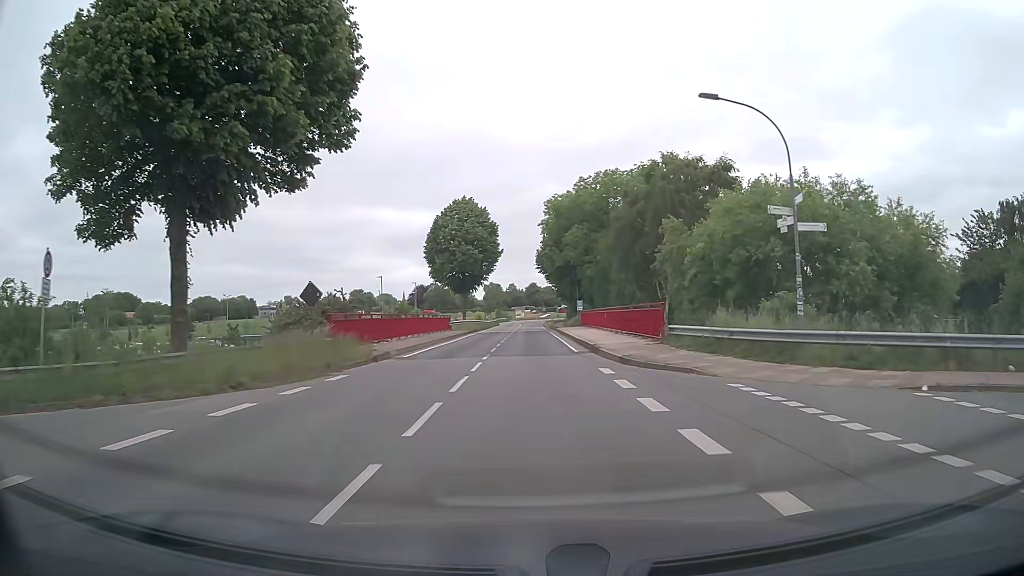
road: tertiary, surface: asphalt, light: Day
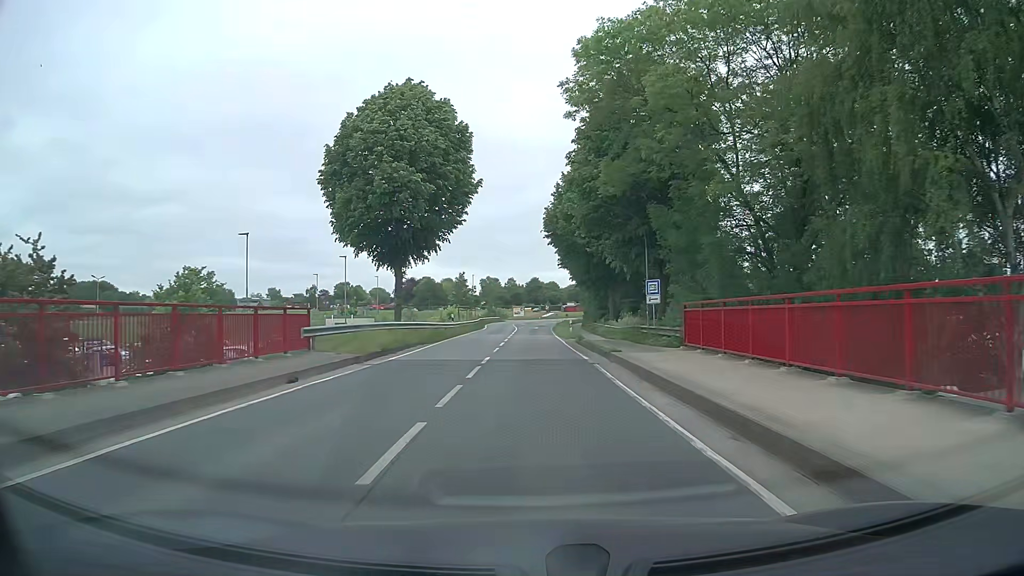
(-0.1, +38.2) m; 0°
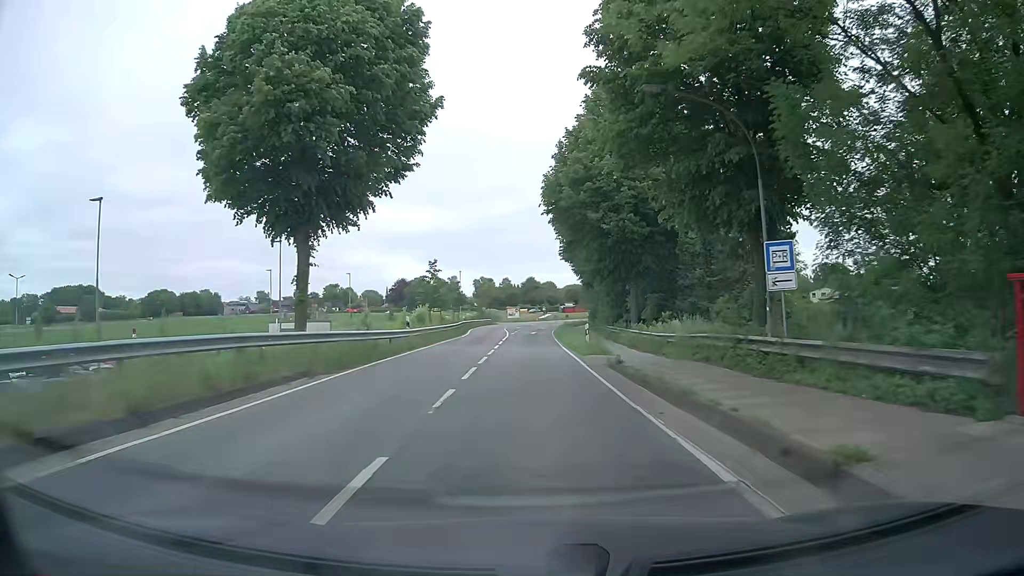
(+0.1, +14.9) m; 0°
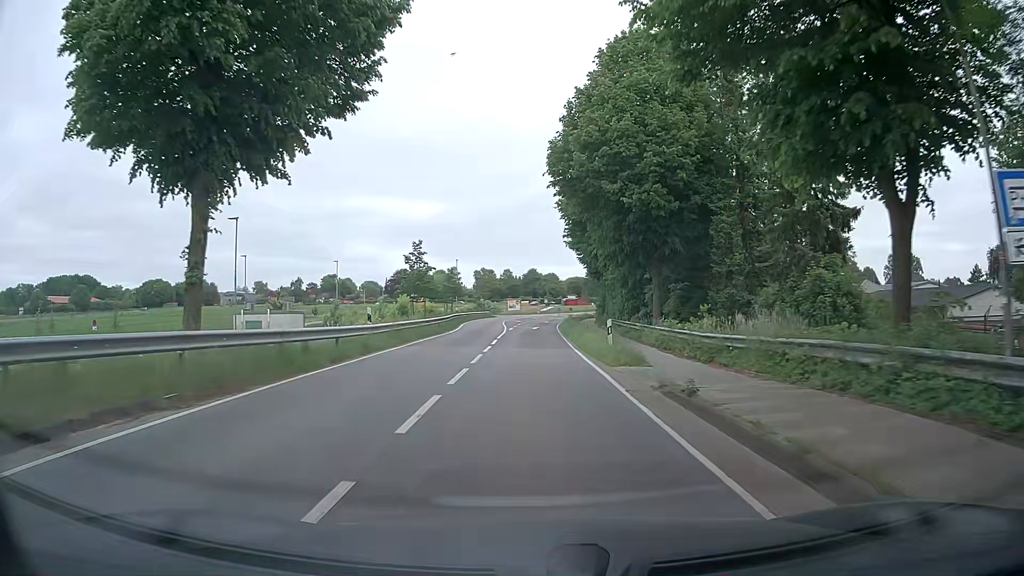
(0.0, +7.4) m; +1°
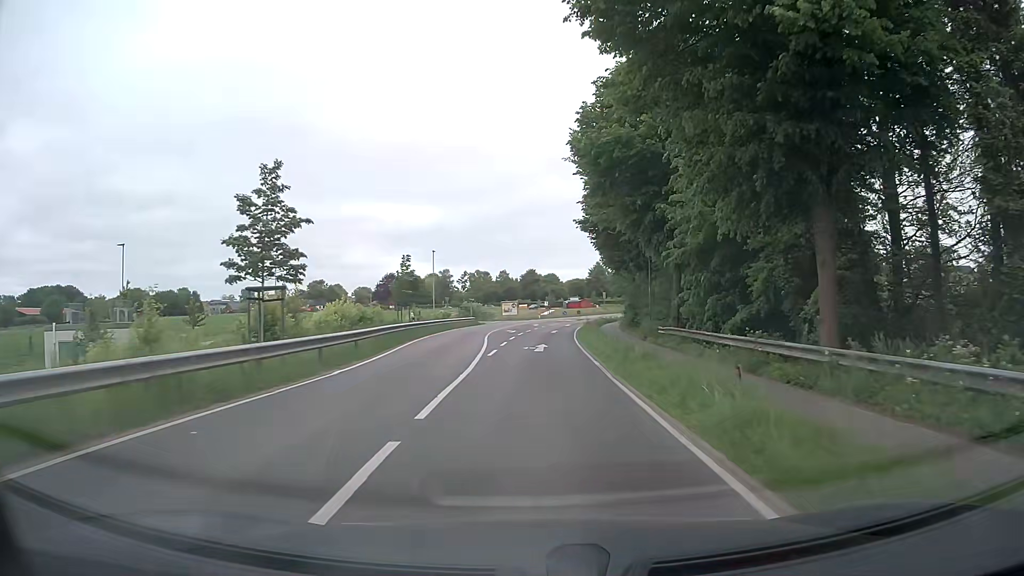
(-0.2, +21.9) m; 0°
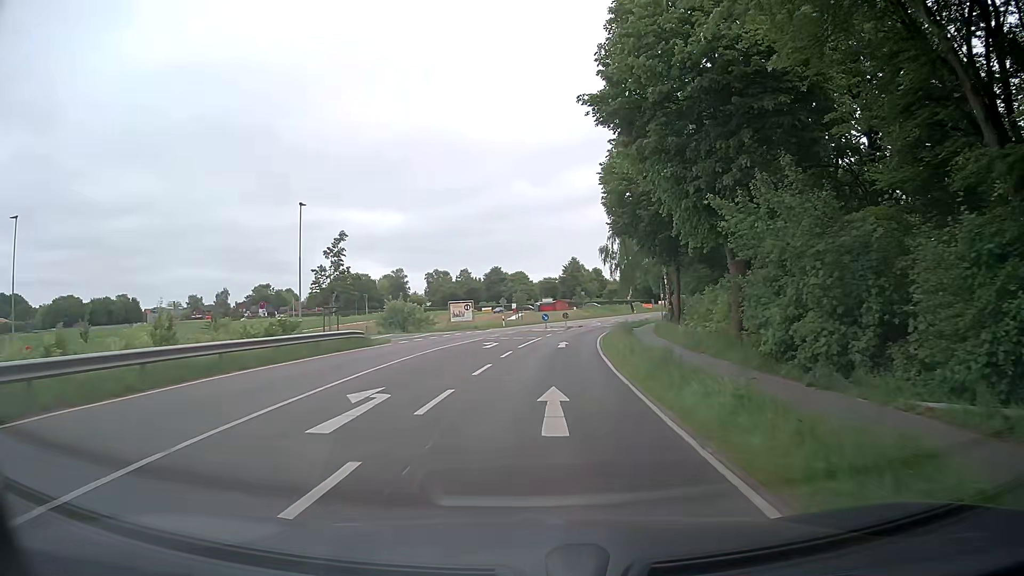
(+0.4, +36.0) m; +2°
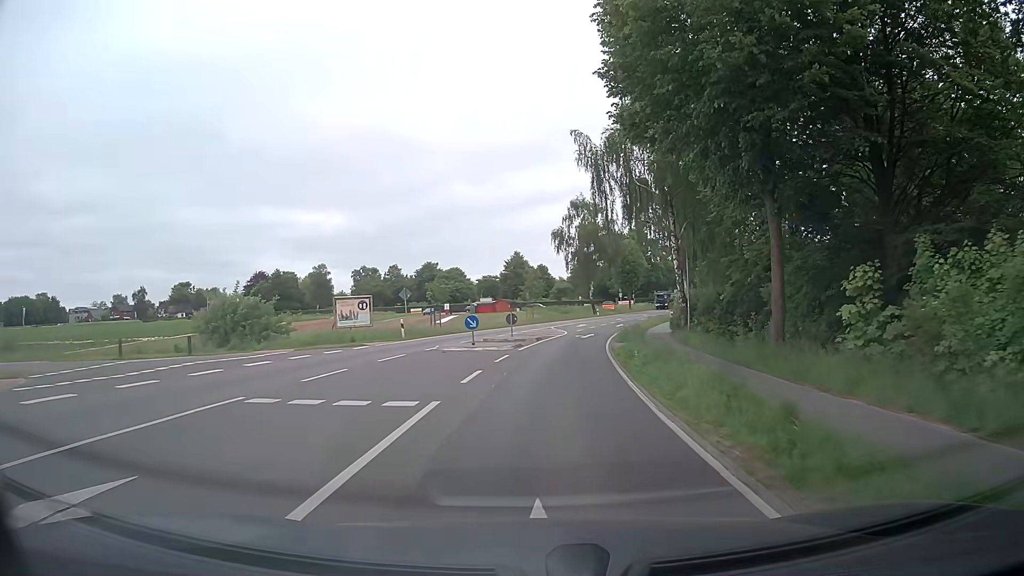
(+1.1, +27.2) m; +5°
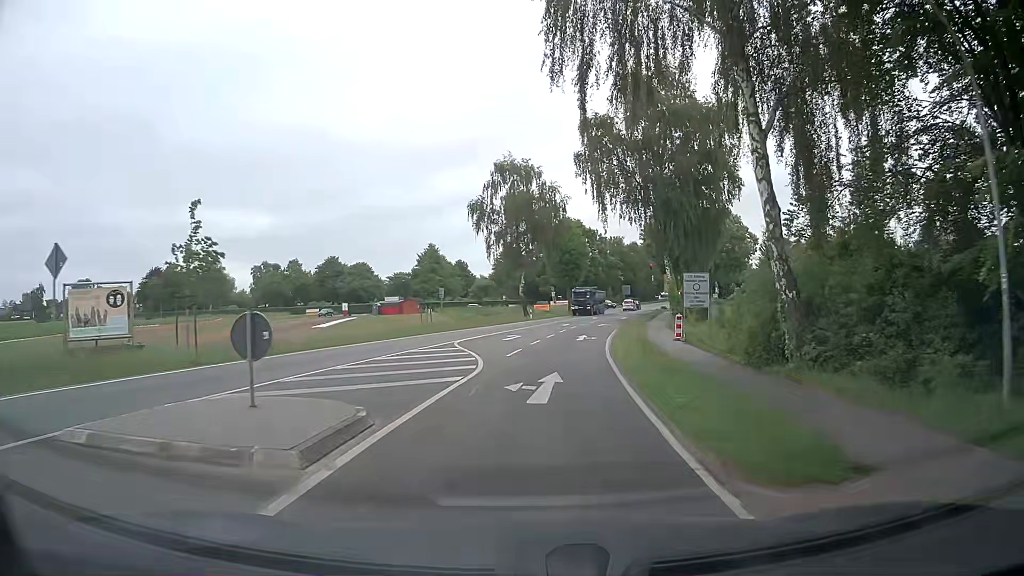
(+1.3, +26.6) m; +6°
(0, +10) (+1, +20) (+2, +30) (+2, +40) (+3, +50) (+5, +60) (+6, +70) (+8, +79) (+11, +89) (+13, +99) m
